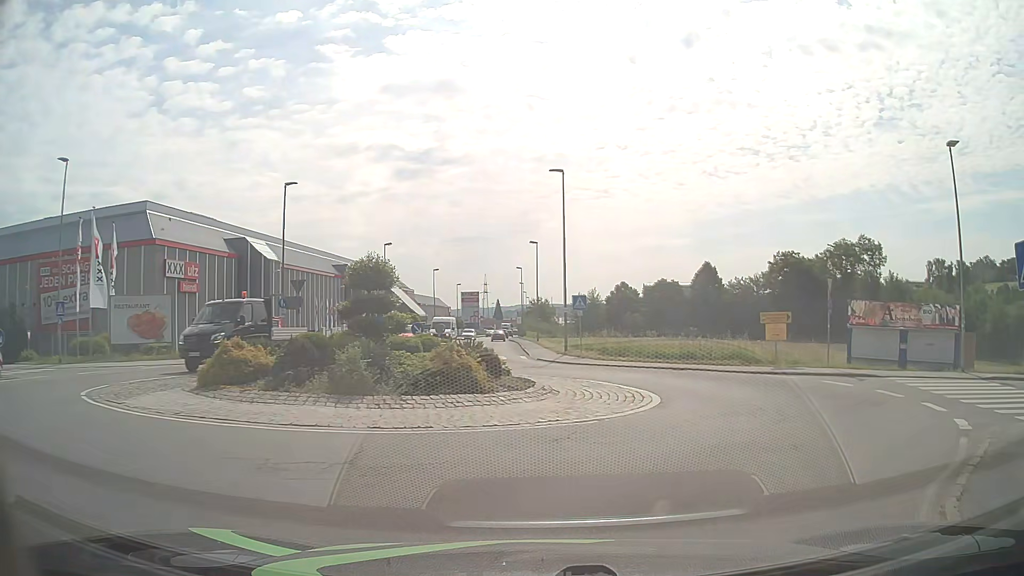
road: tertiary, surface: asphalt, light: Day
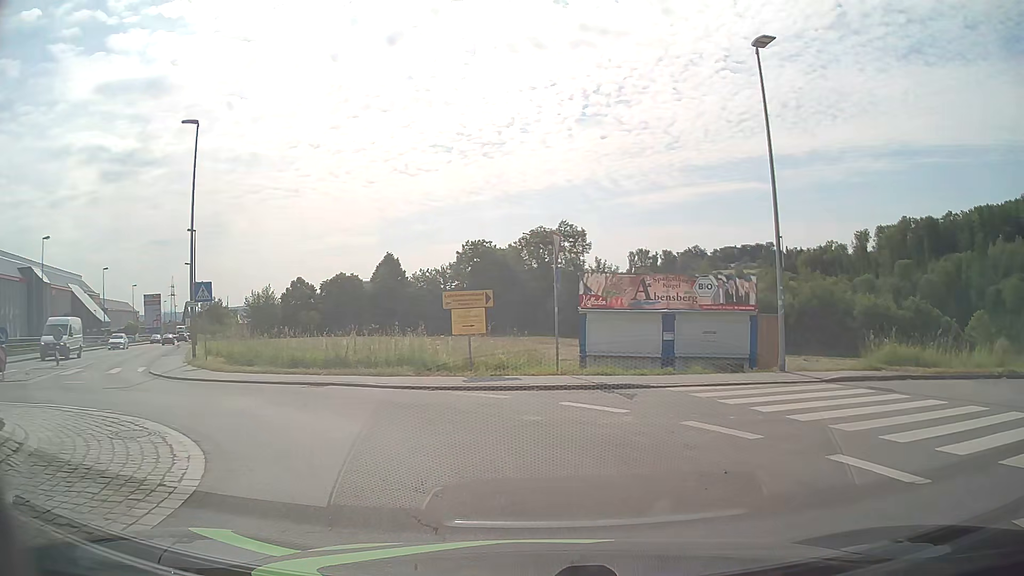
(+2.5, +8.8) m; +28°
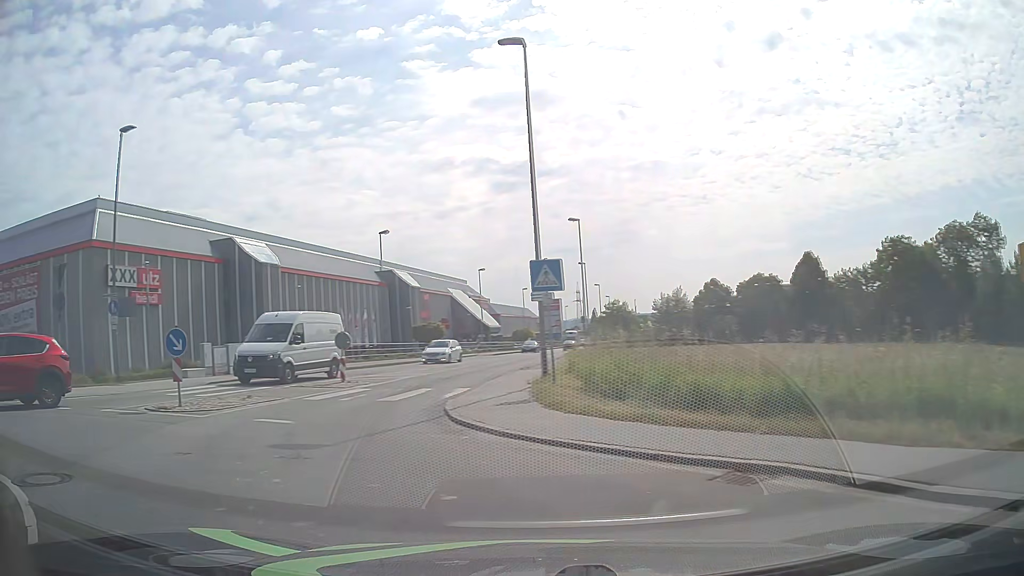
(-2.2, +9.6) m; -35°
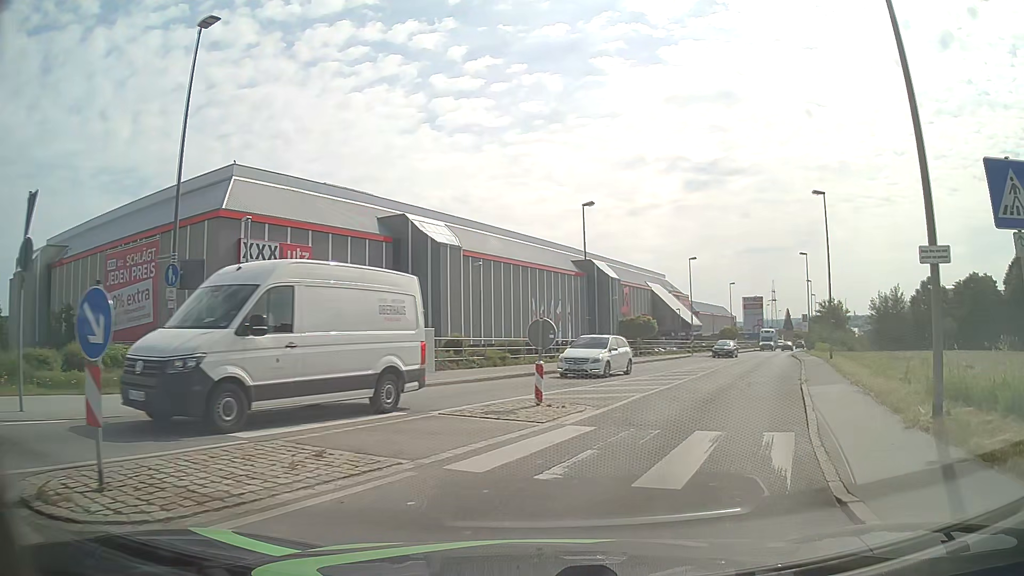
(-2.5, +9.5) m; -16°
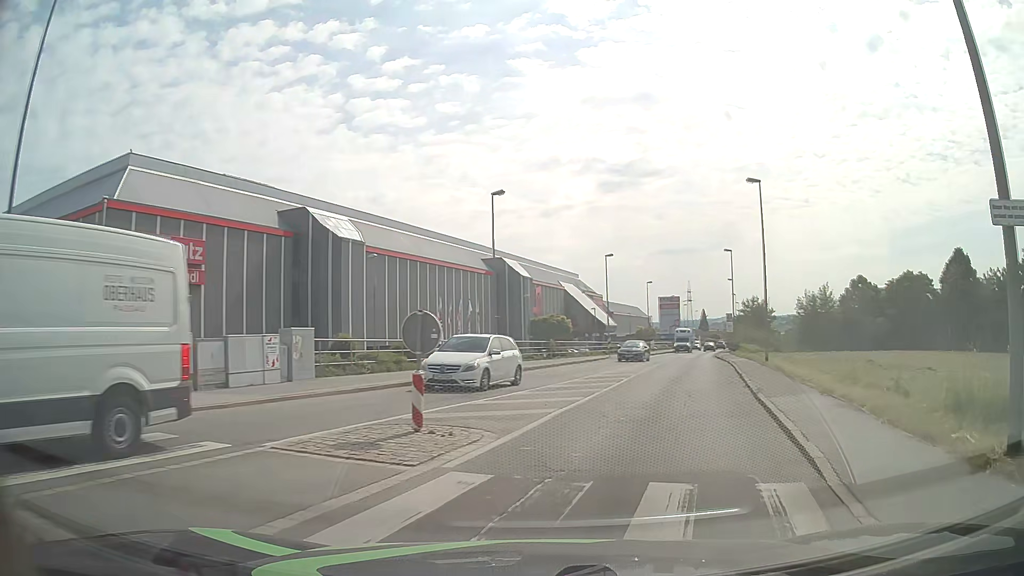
(+0.2, +3.8) m; +7°
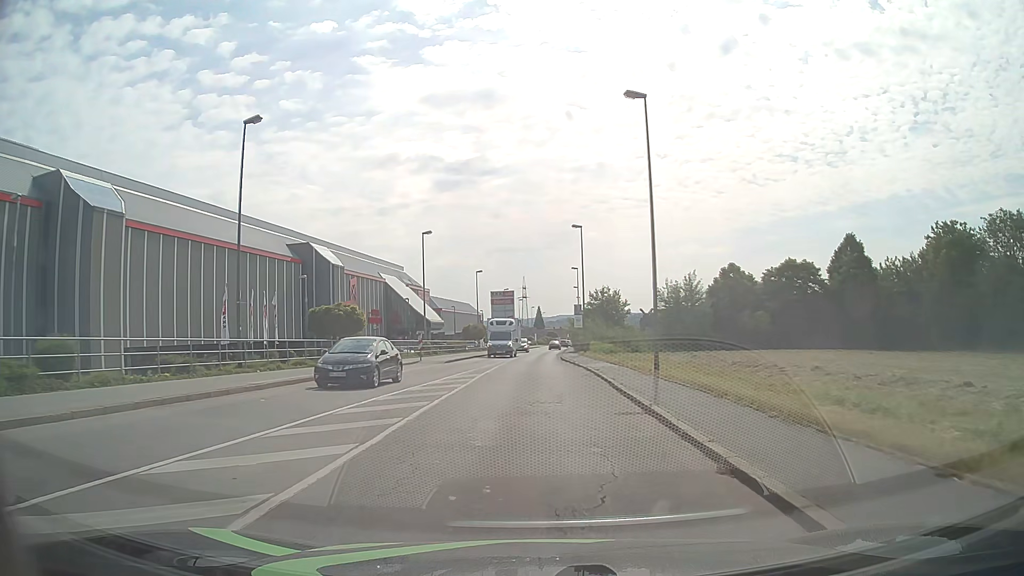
(+2.4, +13.7) m; +14°
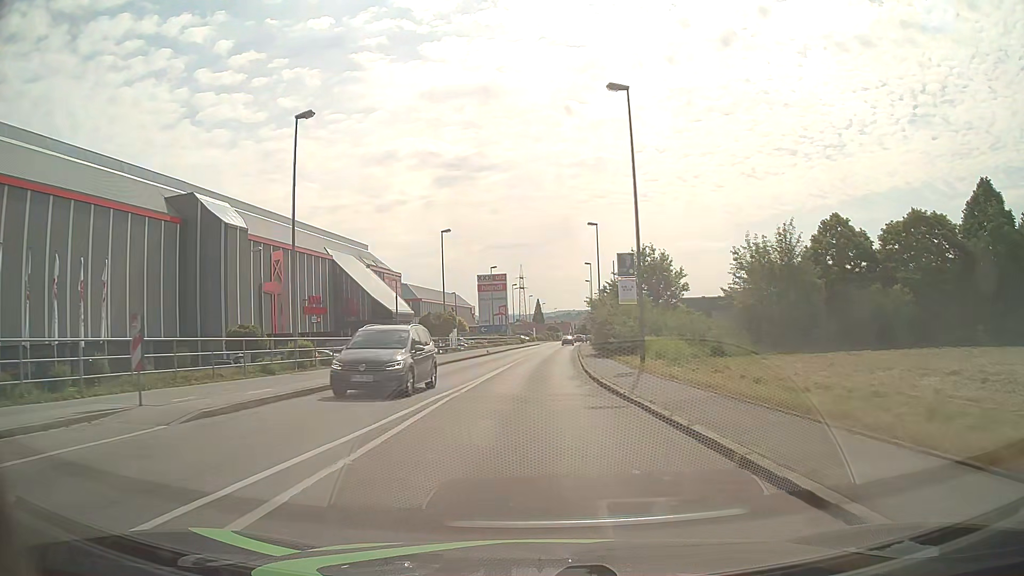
(+0.2, +29.8) m; 0°
(0, +10) (0, +20) (0, +30) (+1, +40) (+1, +50) (+2, +60) (+2, +70) (+3, +80) (+4, +90) (+5, +100) m
